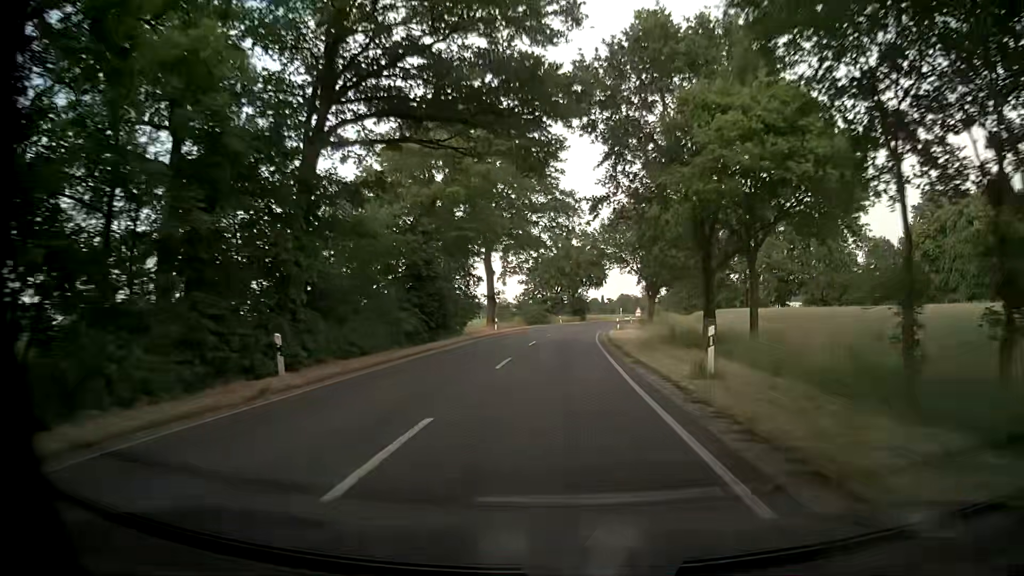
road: secondary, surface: asphalt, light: Day
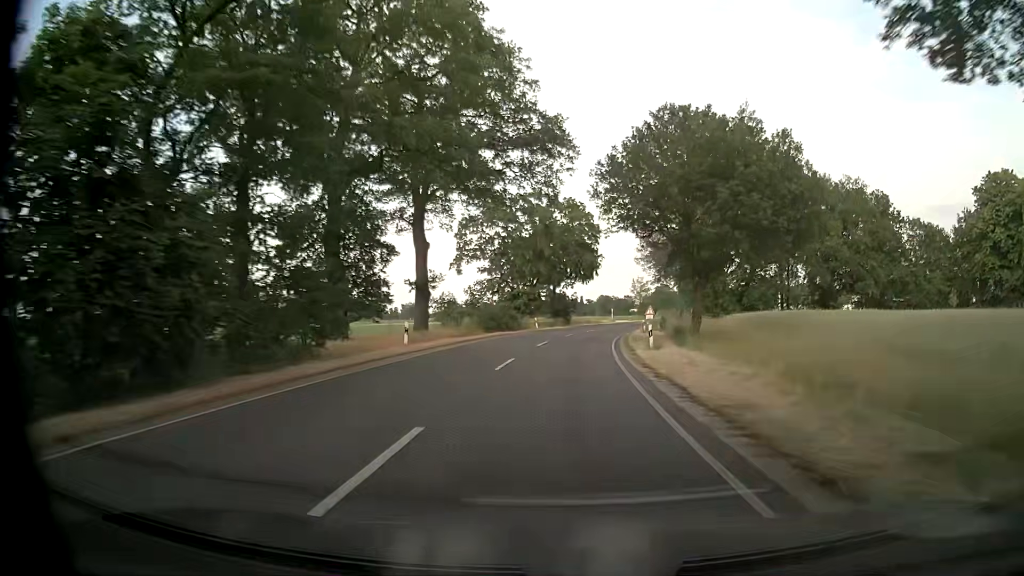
(+0.1, +25.0) m; 0°
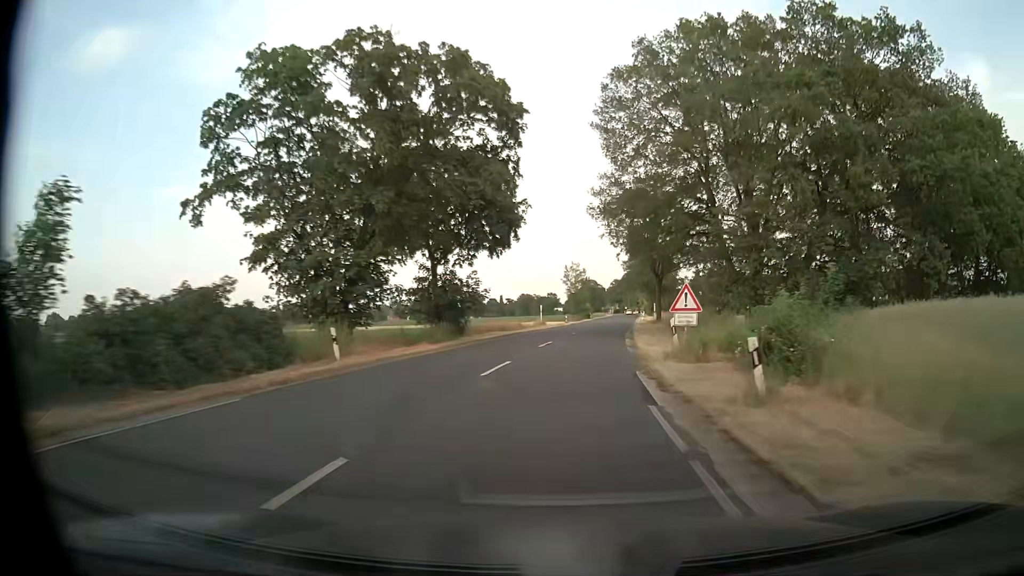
(+2.7, +37.7) m; +8°
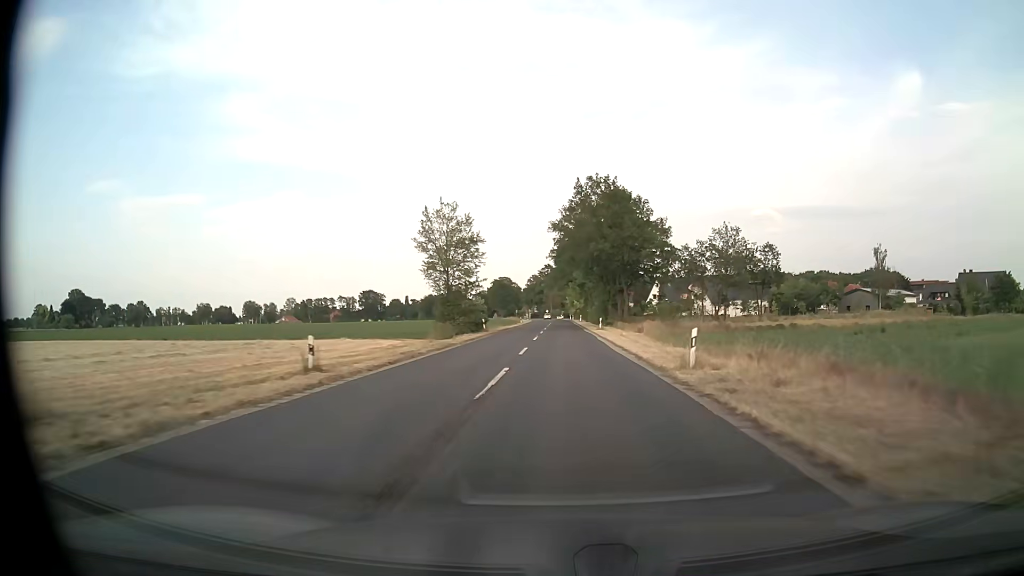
(+4.4, +63.4) m; +7°
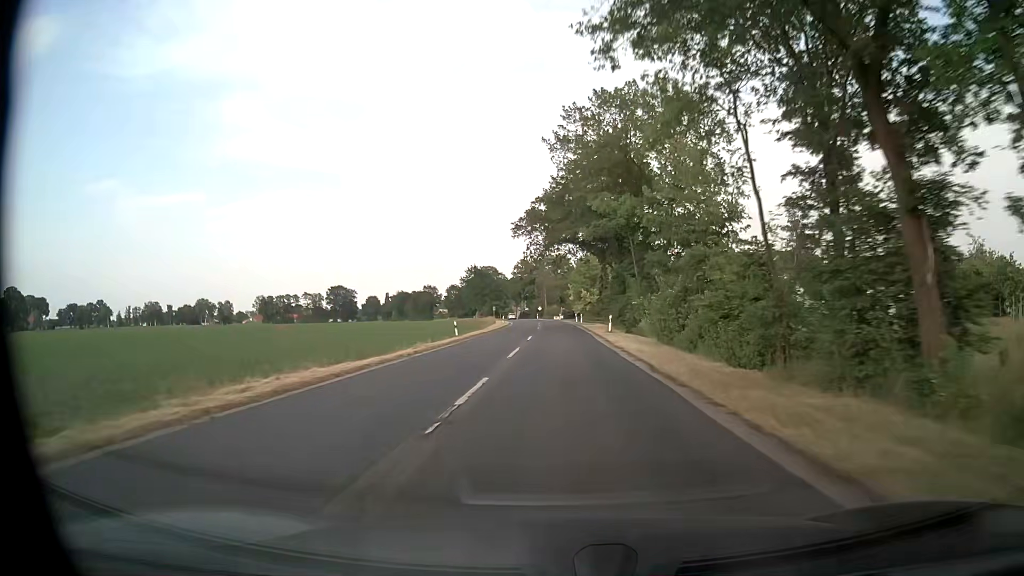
(+0.3, +63.4) m; +1°
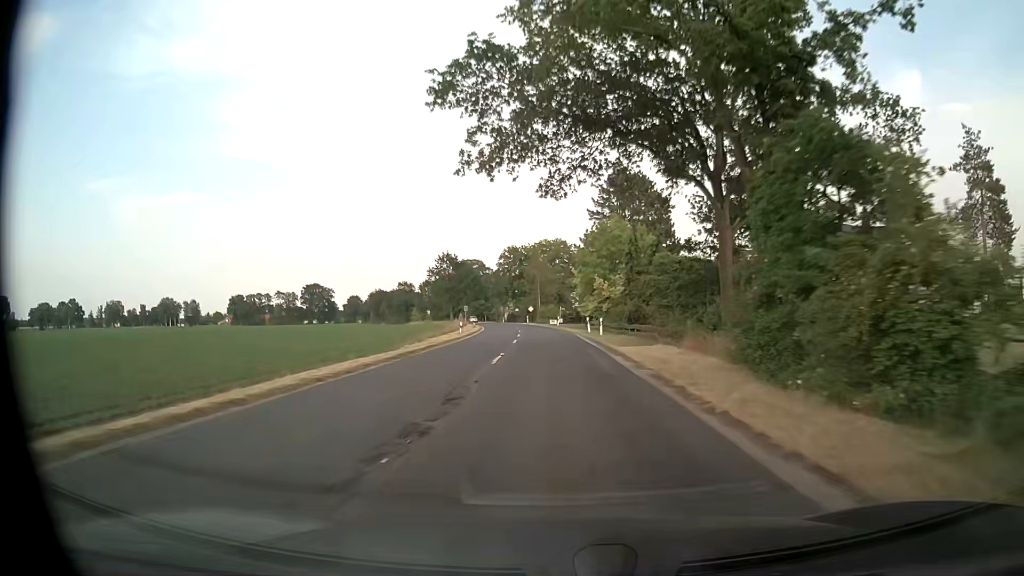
(-0.2, +38.0) m; 0°
